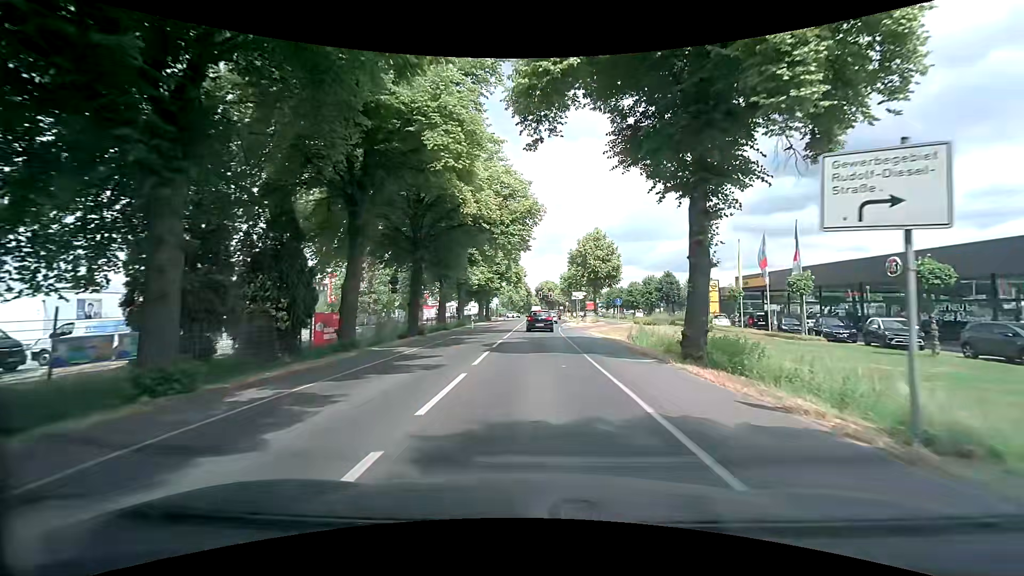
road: secondary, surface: asphalt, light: Day
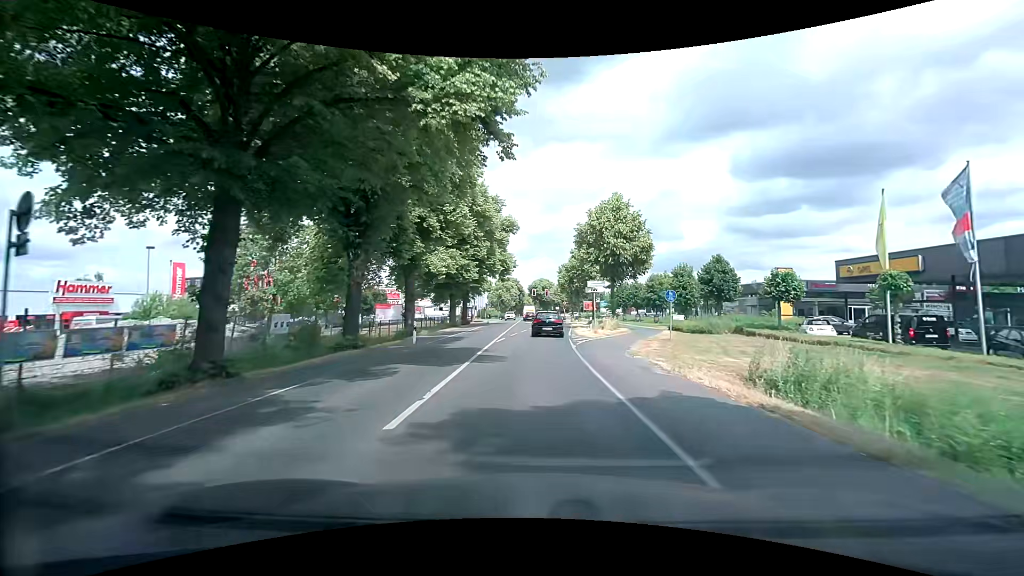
(0.0, +18.6) m; +1°
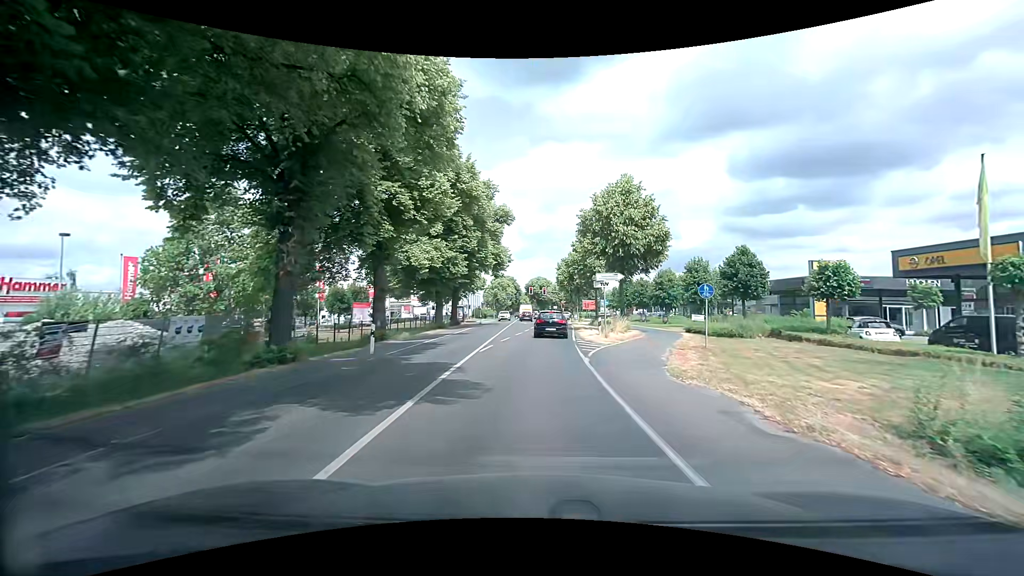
(0.0, +5.7) m; +1°
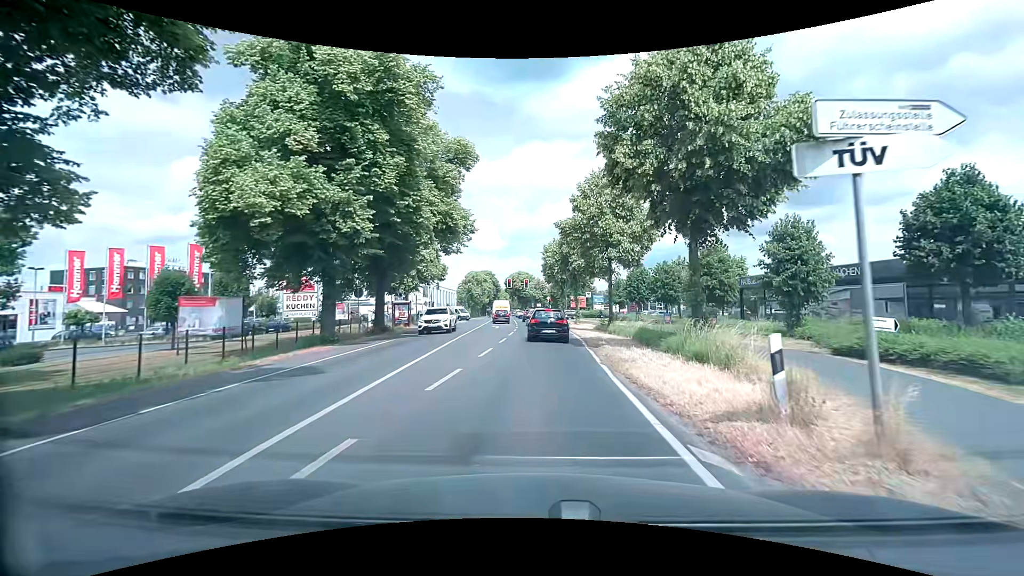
(+0.1, +20.4) m; +1°
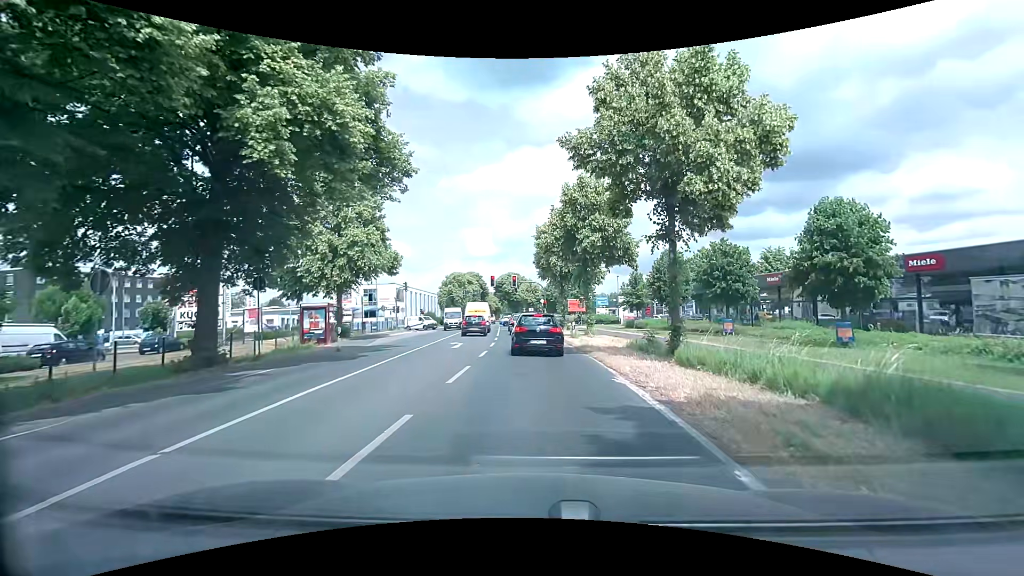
(+0.4, +16.4) m; +1°
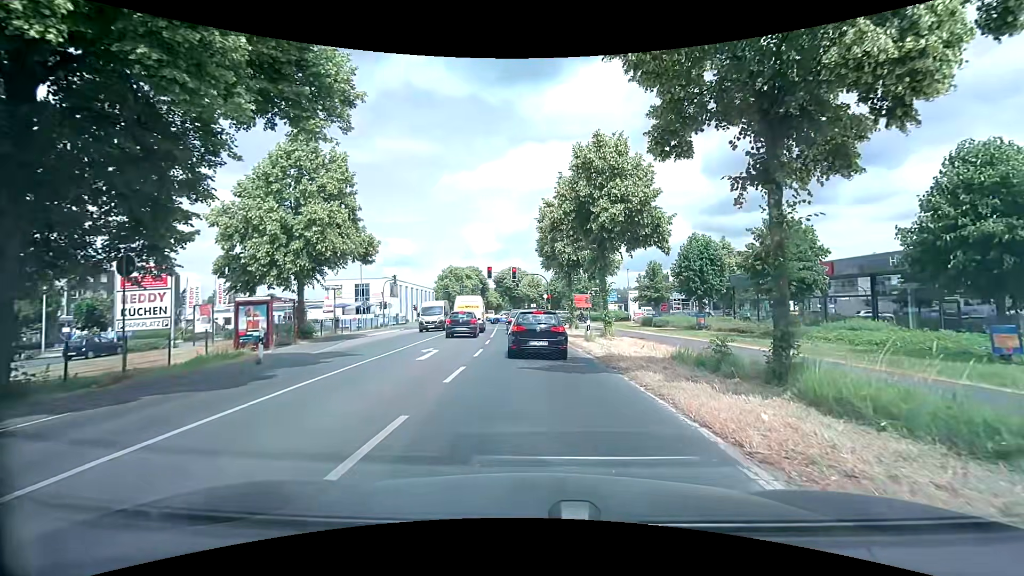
(0.0, +6.6) m; -1°
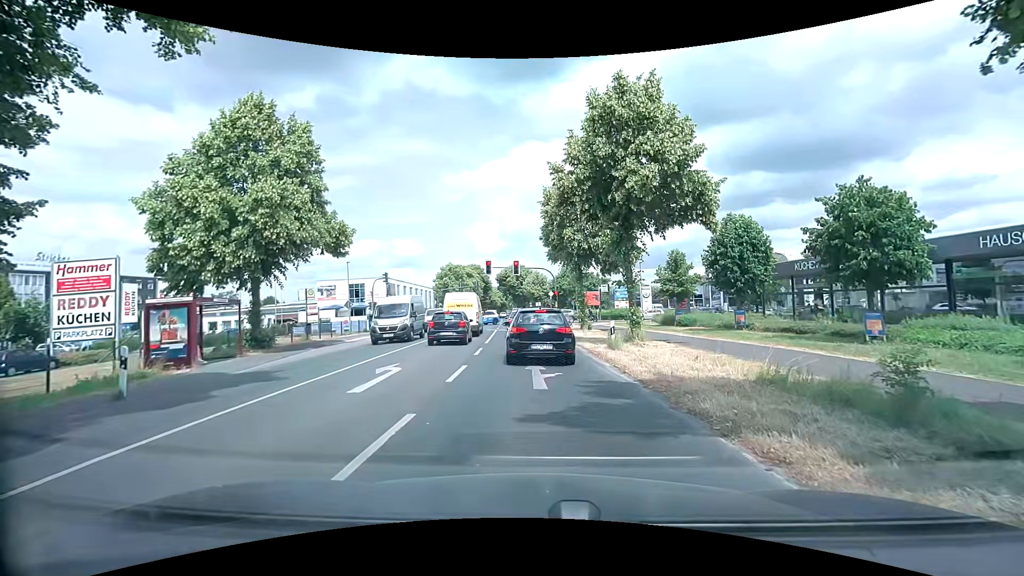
(+0.1, +5.5) m; 0°
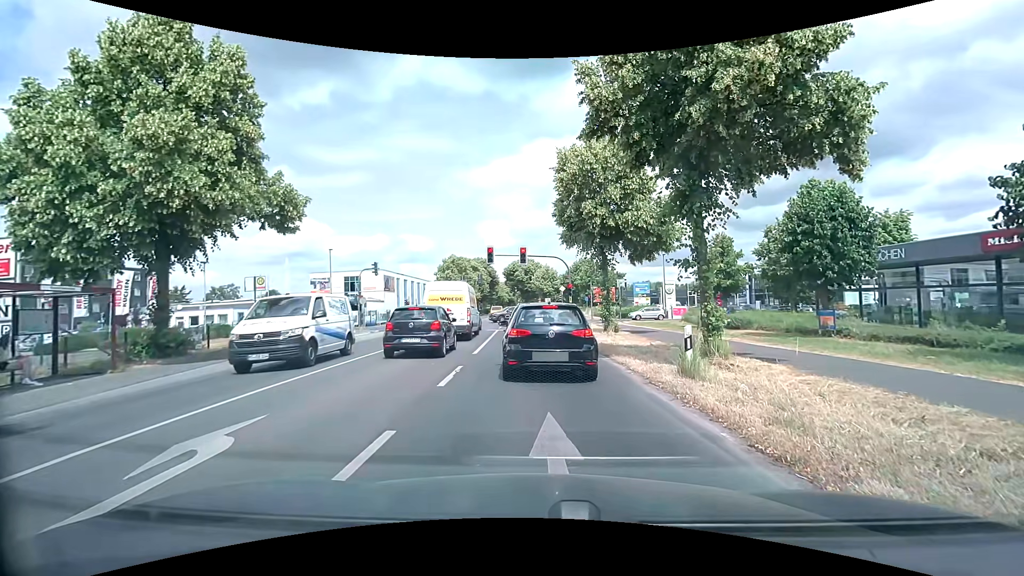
(0.0, +6.9) m; -1°
(0, +10) (0, +20) (-1, +30) (-1, +40) (-1, +50) (-2, +60) (-2, +70) (-2, +80) (-3, +90) (-3, +100) m
